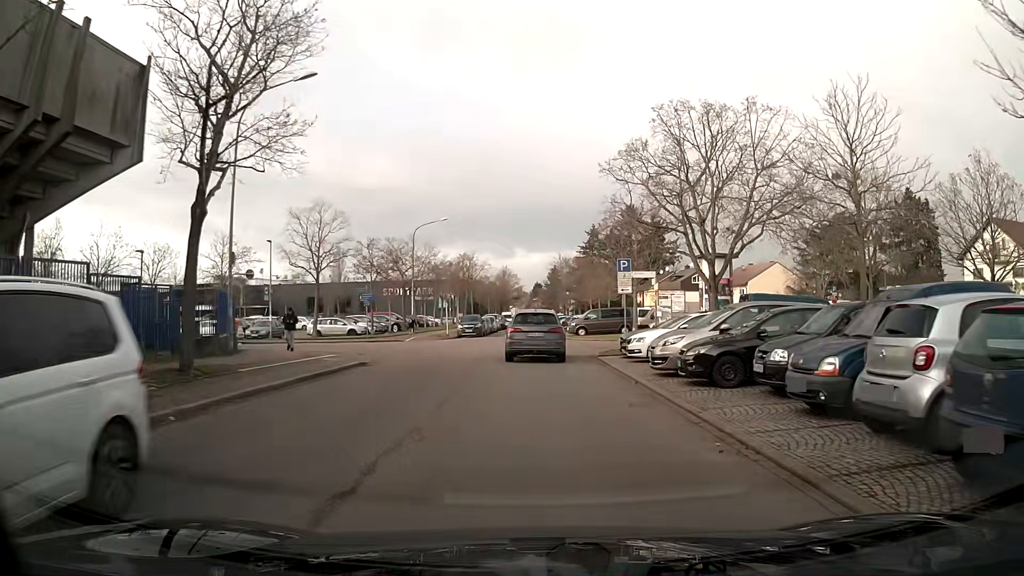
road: residential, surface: asphalt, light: Day
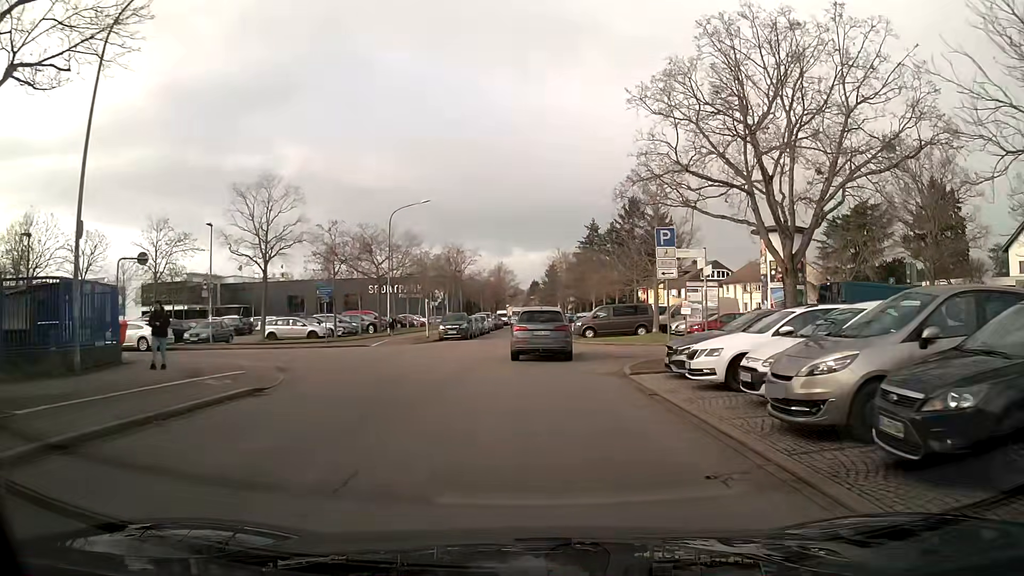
(0.0, +8.3) m; 0°
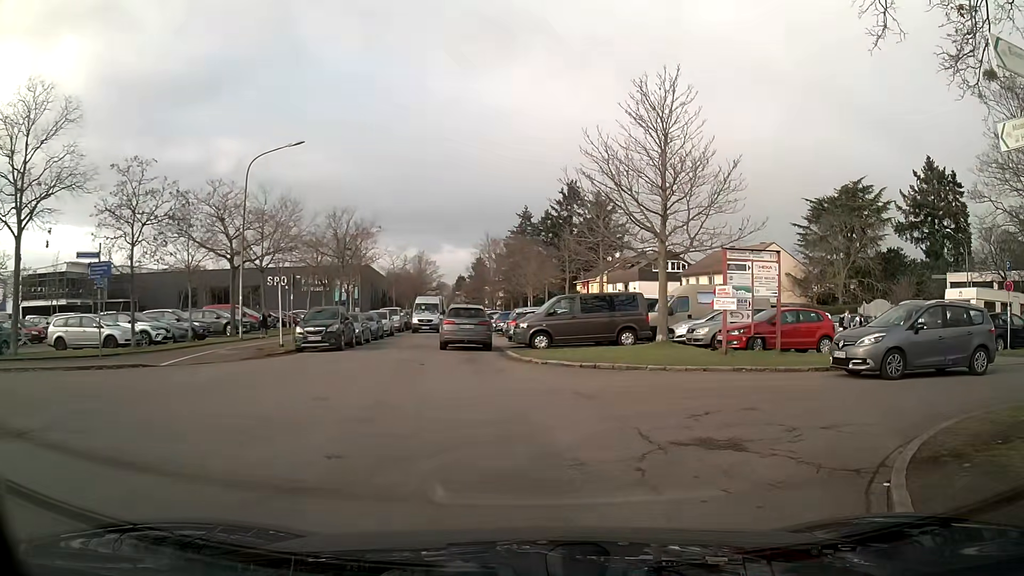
(+0.5, +15.1) m; +7°
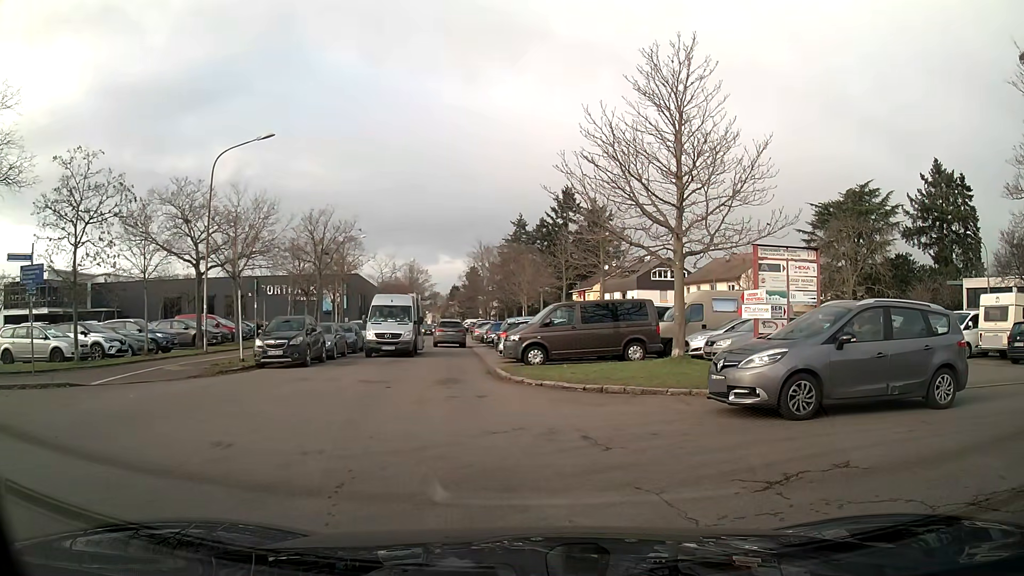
(0.0, +3.0) m; 0°
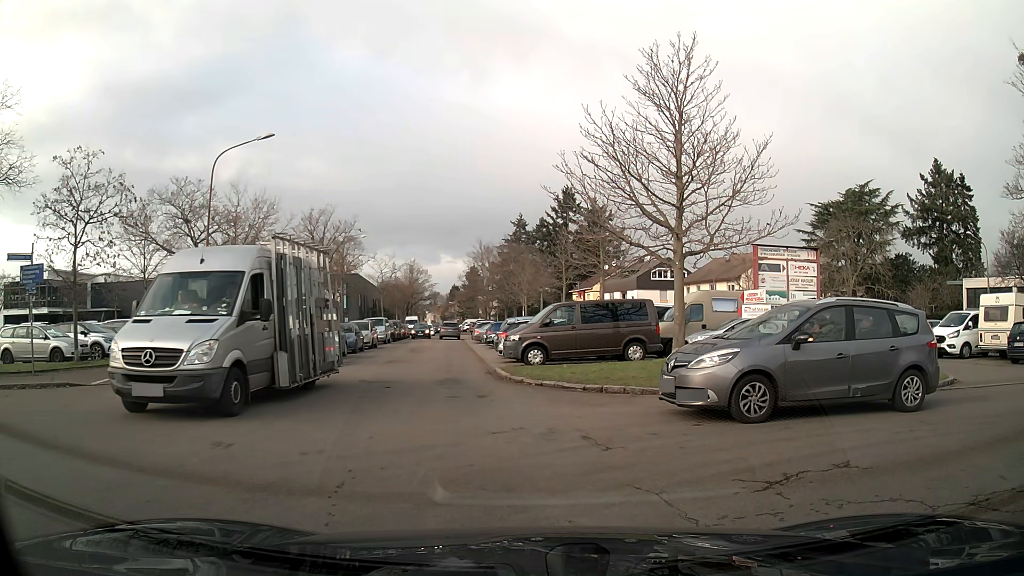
(0.0, 0.0) m; 0°
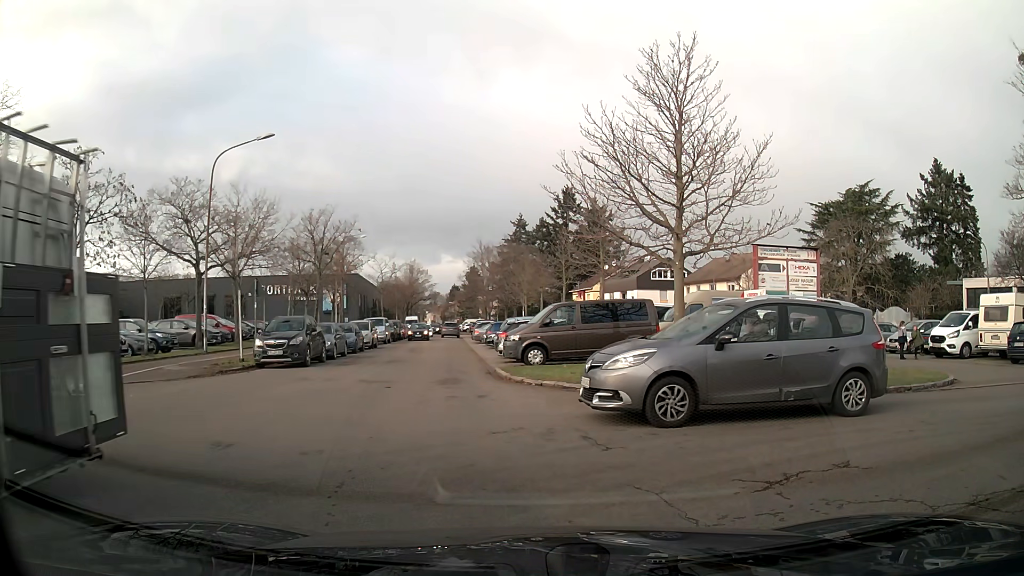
(0.0, 0.0) m; 0°
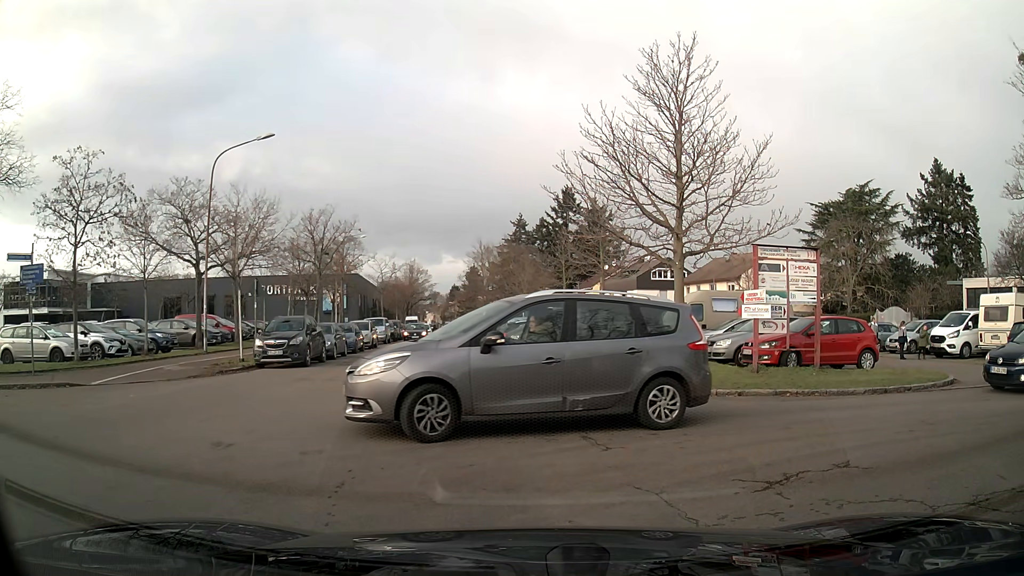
(0.0, 0.0) m; 0°
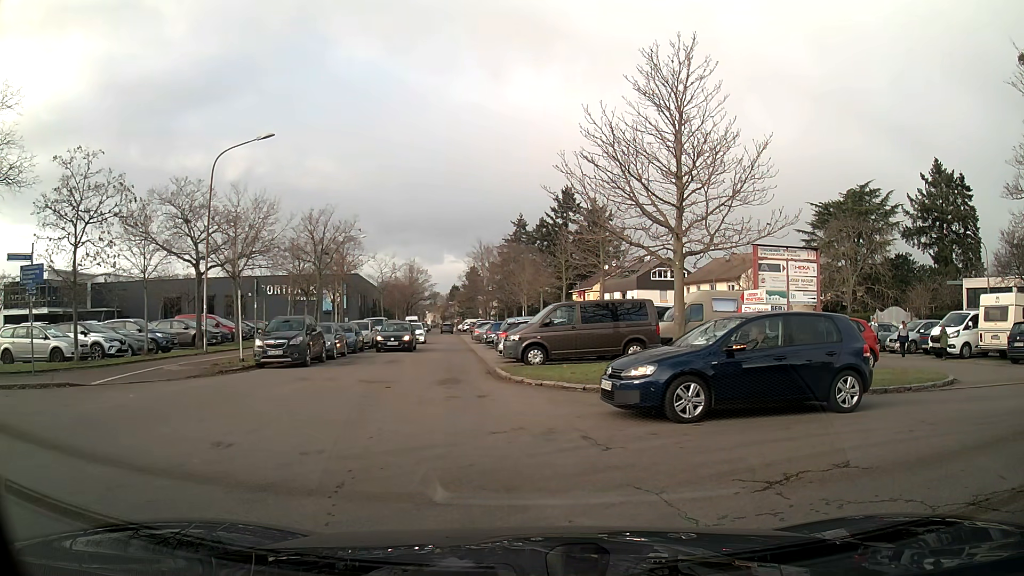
(0.0, 0.0) m; 0°
(-2, +10) (-4, +20) (-5, +30) (-5, +39) (-6, +49) (-7, +59) (-8, +69) (-9, +79) (-10, +89) (-11, +99) m
